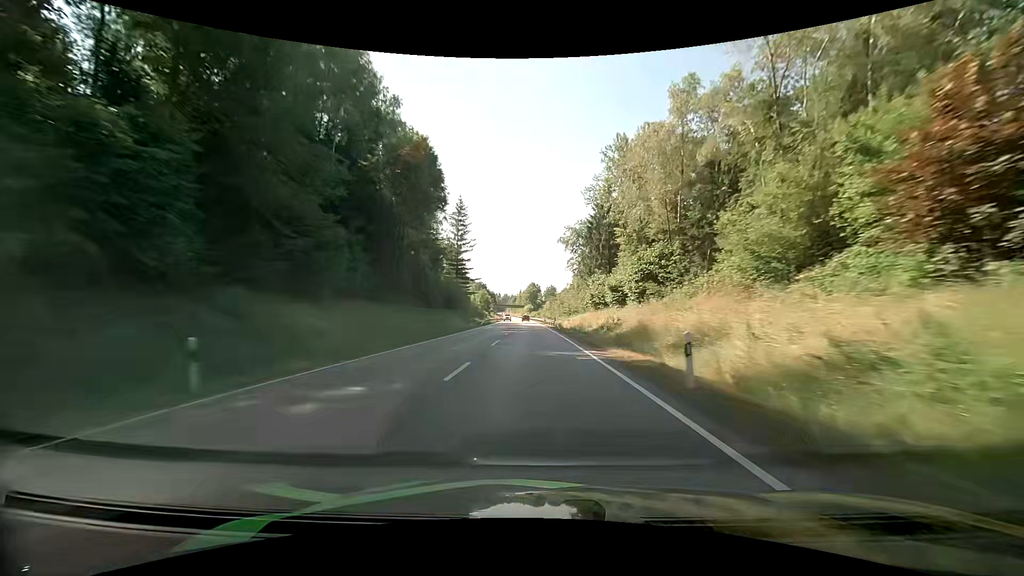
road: primary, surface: asphalt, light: Day
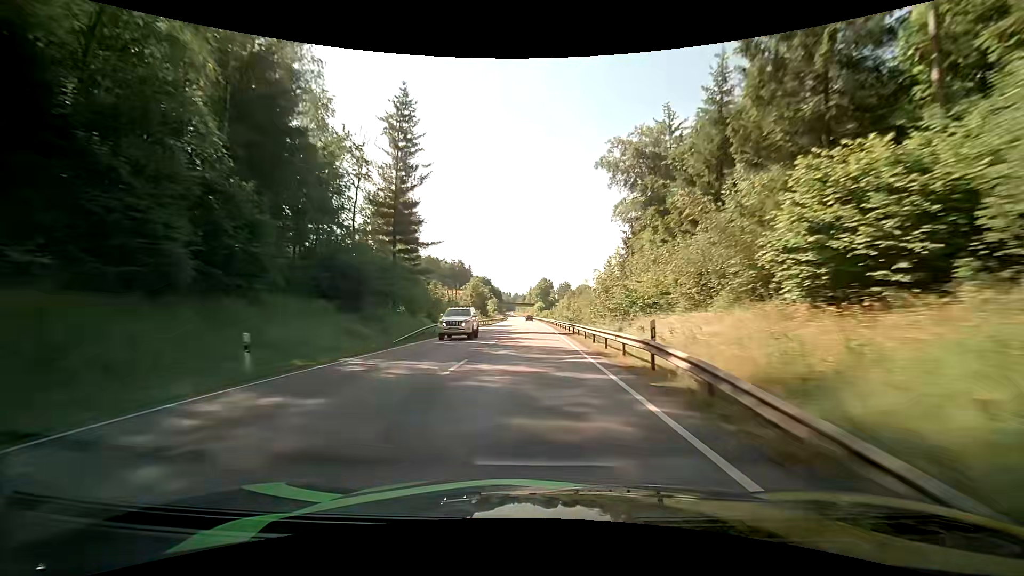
(-0.6, +47.0) m; -1°
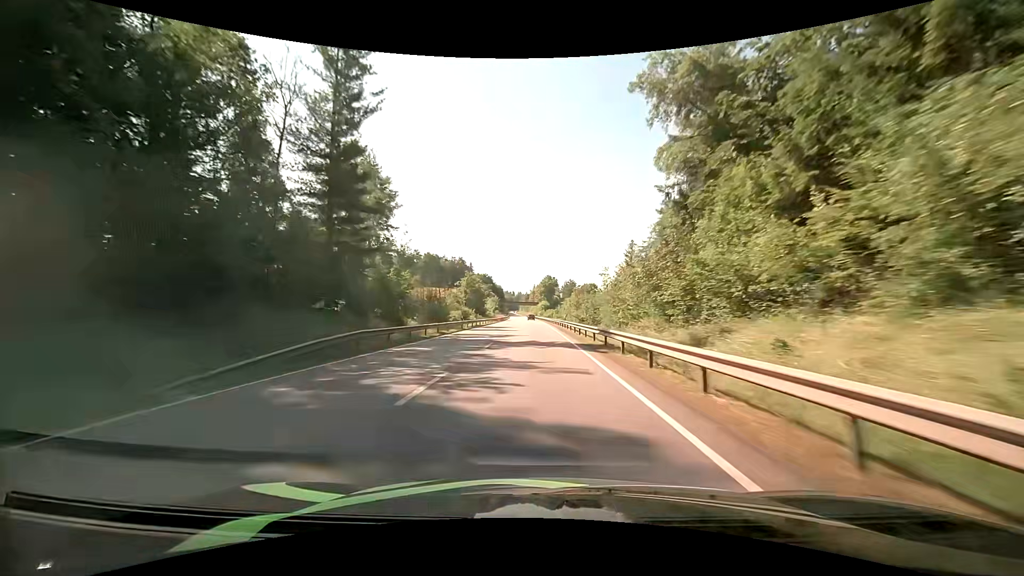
(-0.1, +15.7) m; 0°
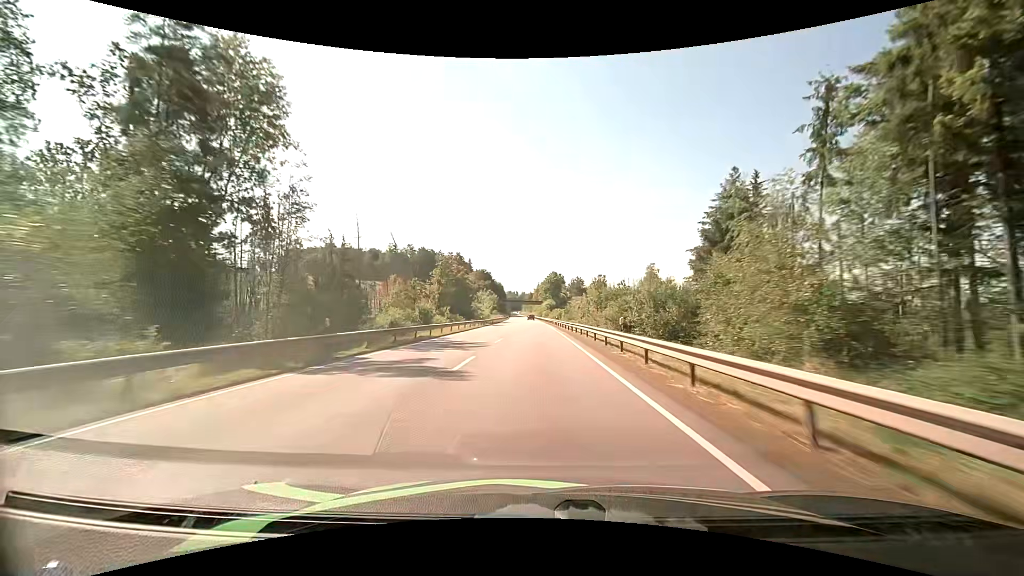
(-0.3, +31.2) m; -1°
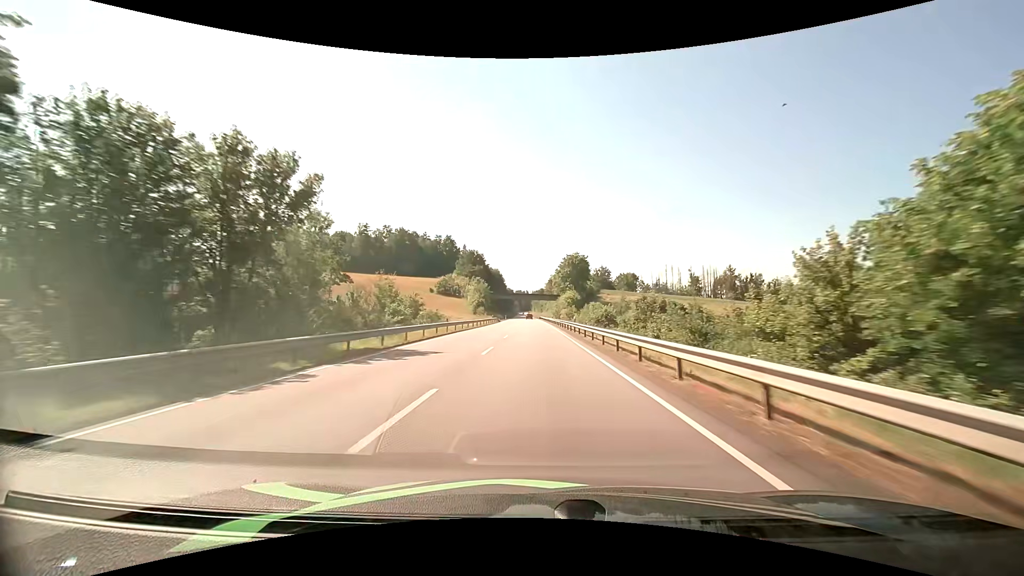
(-0.5, +79.0) m; -1°
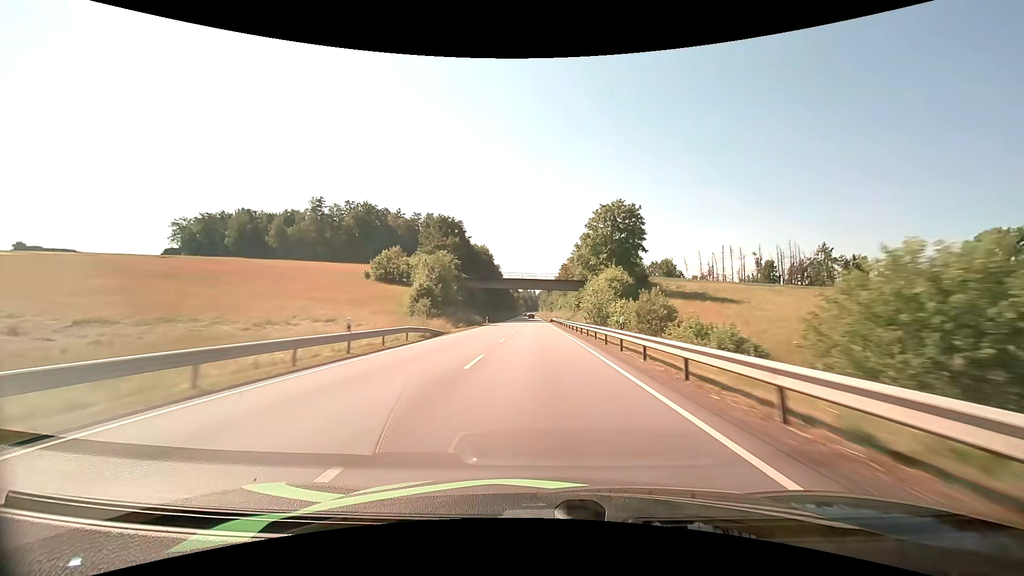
(-0.5, +64.5) m; -1°
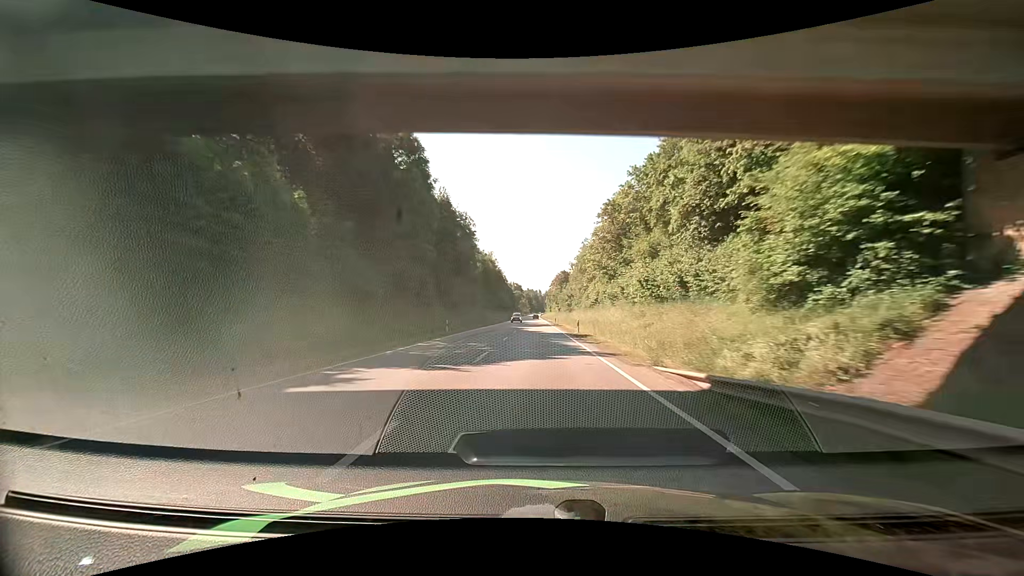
(-0.7, +82.0) m; -1°
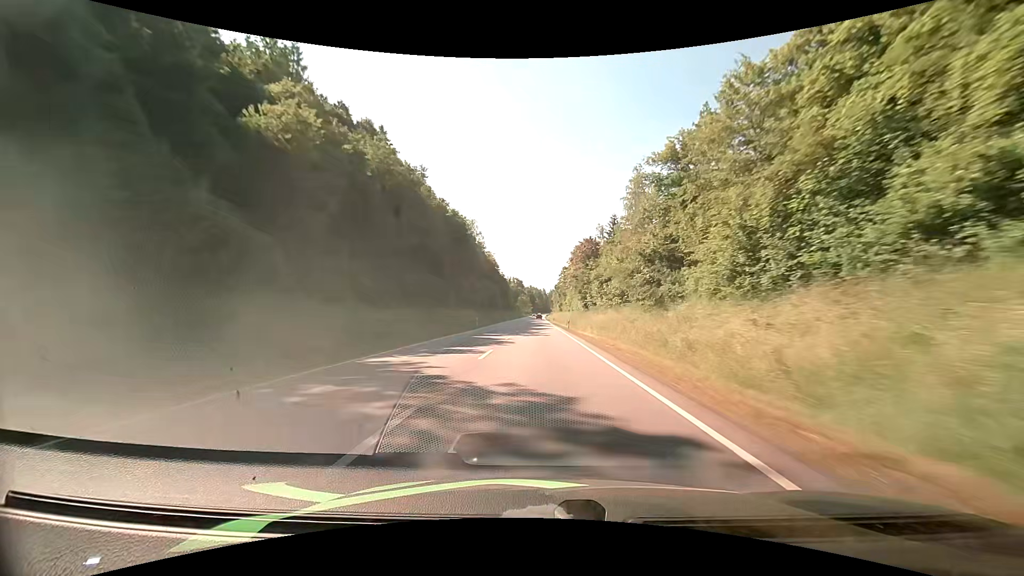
(-0.4, +83.0) m; -1°
(0, +10) (0, +20) (0, +30) (0, +40) (0, +50) (0, +60) (0, +70) (0, +80) (0, +90) (0, +100) m
